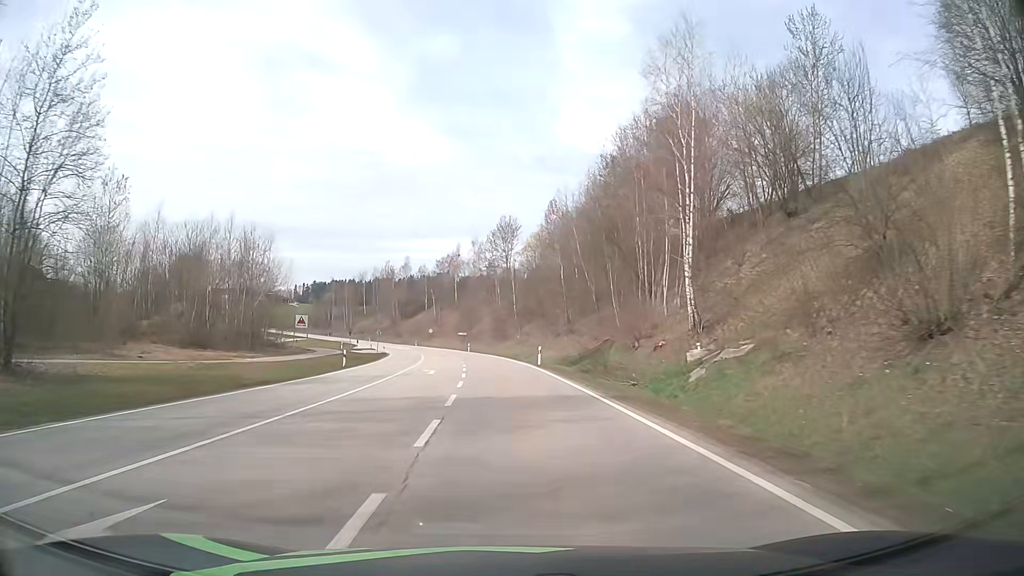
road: secondary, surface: asphalt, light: Day
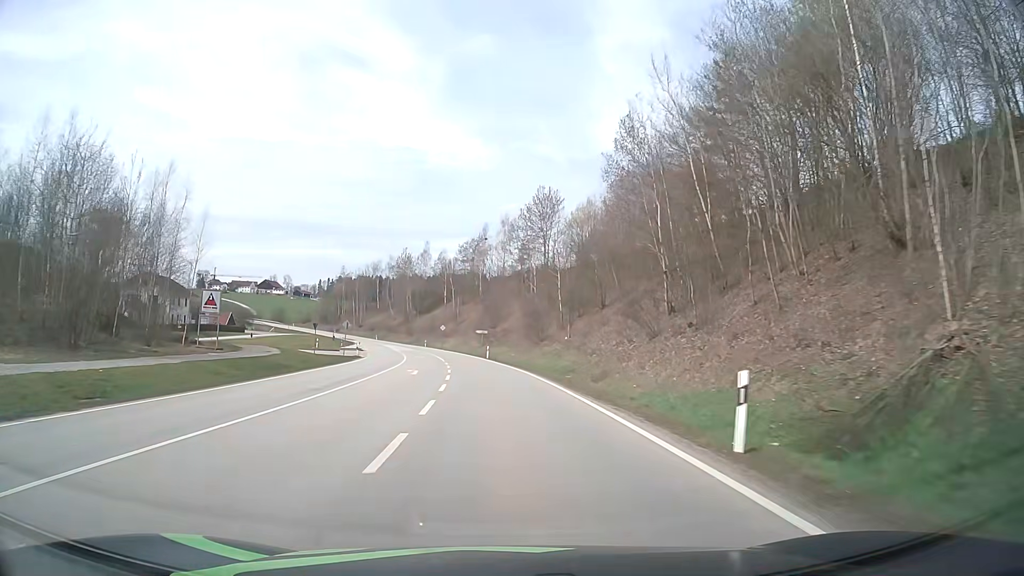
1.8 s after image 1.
(-0.6, +32.1) m; -3°
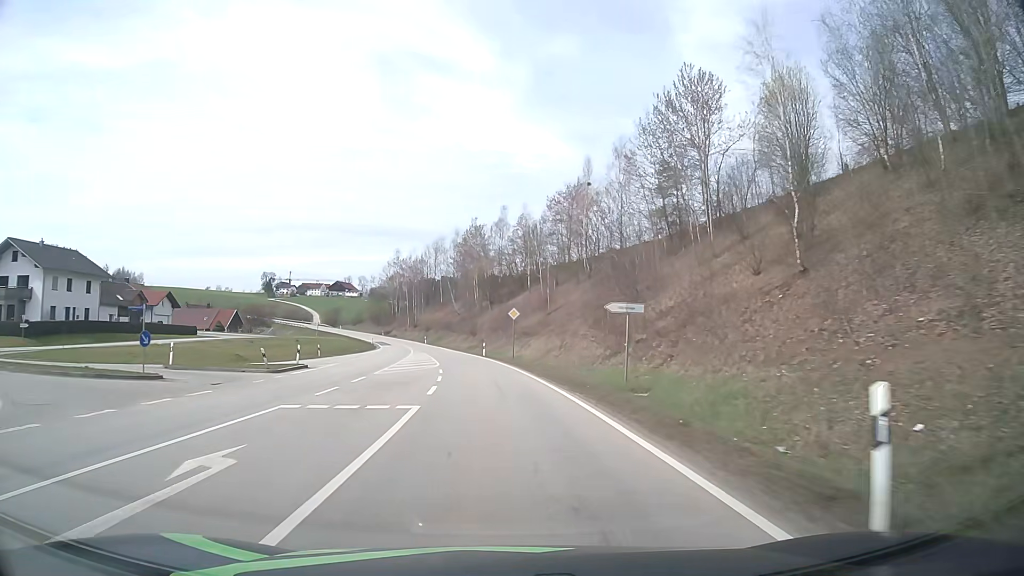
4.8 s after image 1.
(-3.4, +55.6) m; -8°
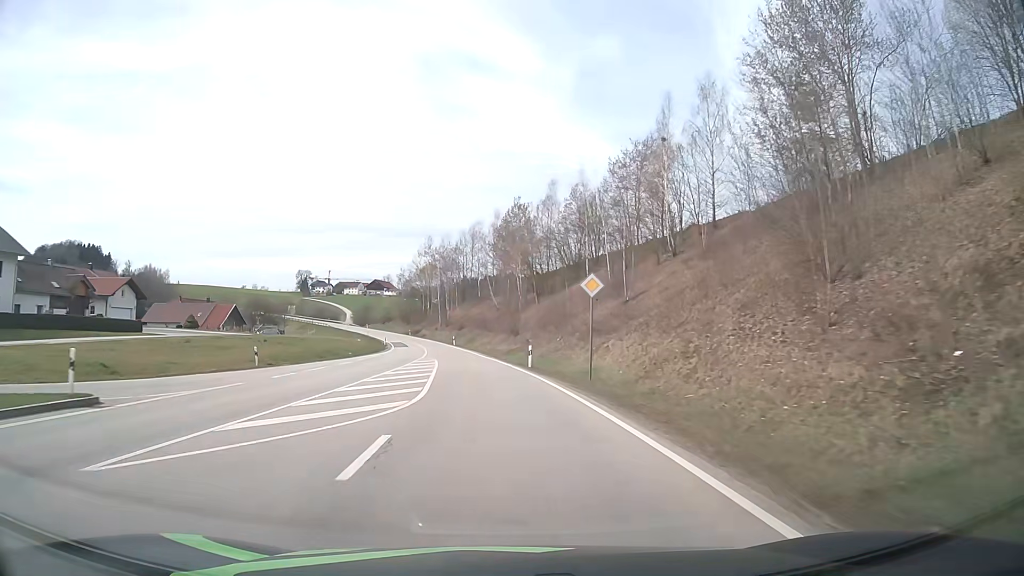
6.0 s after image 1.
(-0.8, +23.3) m; -4°
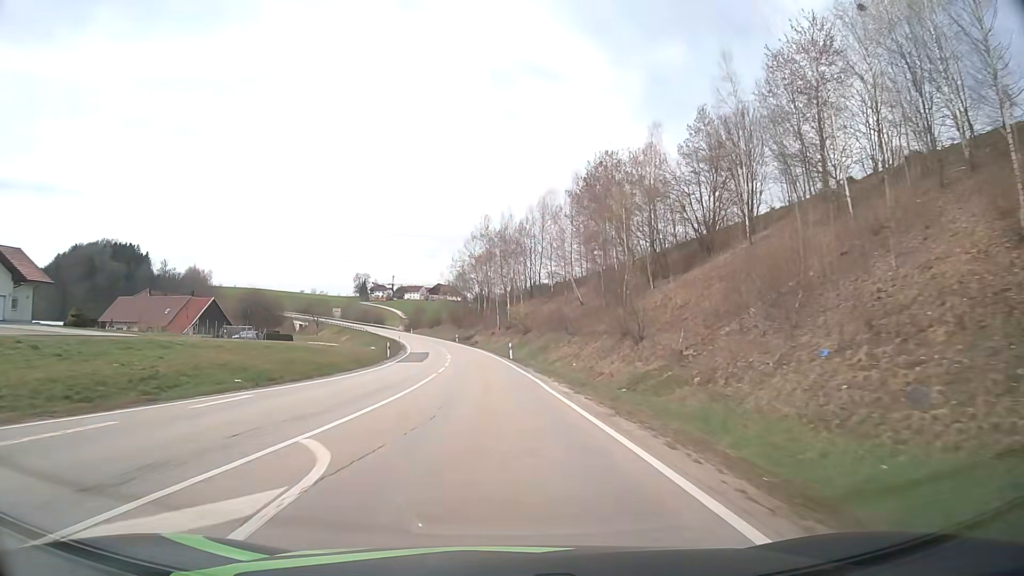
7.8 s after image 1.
(-1.8, +35.9) m; -6°
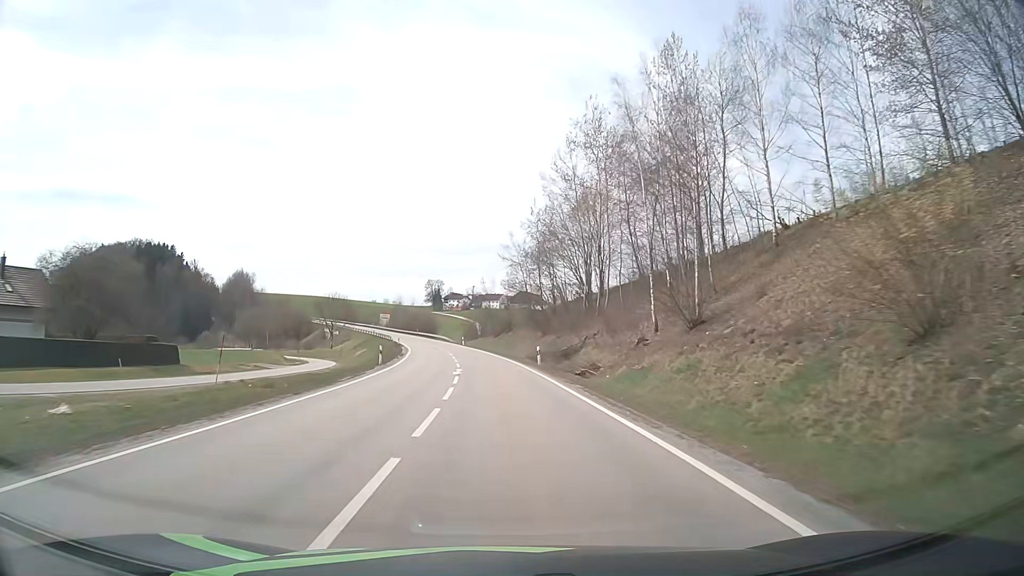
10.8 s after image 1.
(-4.4, +61.7) m; -7°
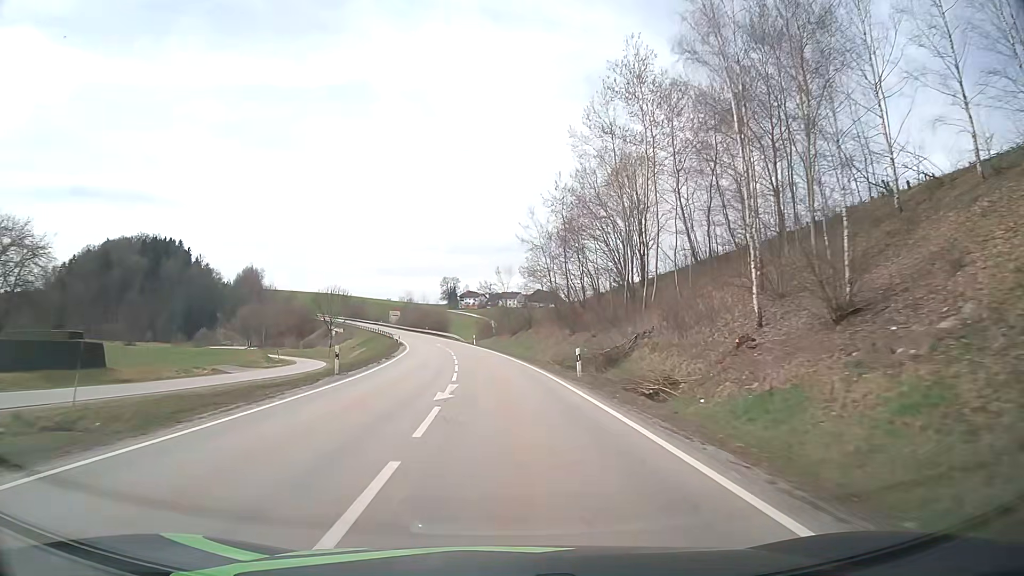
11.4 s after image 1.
(-0.1, +12.5) m; -1°
(0, +10) (0, +20) (-1, +30) (-2, +40) (-3, +50) (-4, +60) (-5, +70) (-7, +80) (-9, +89) (-11, +99) m
